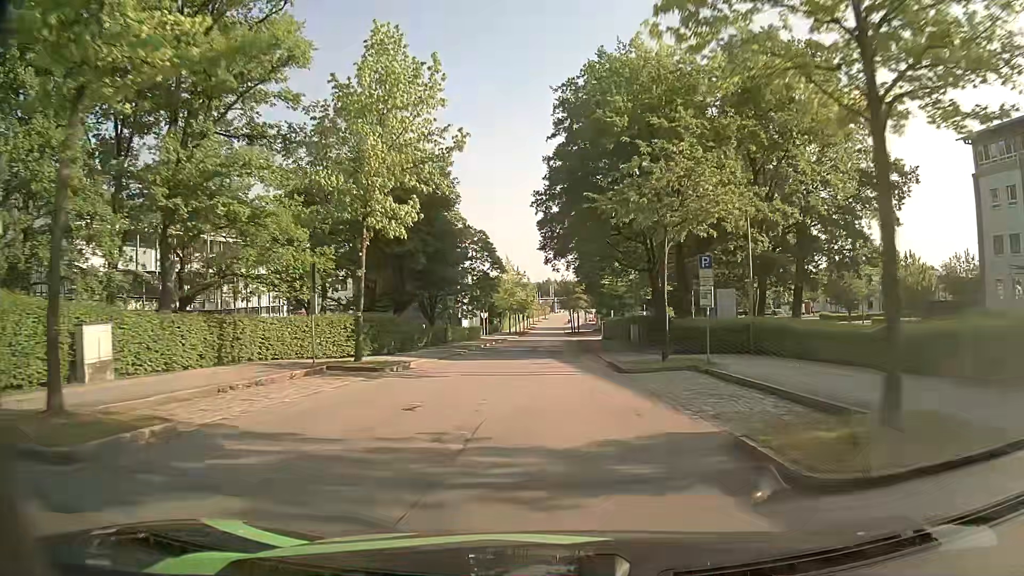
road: residential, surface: asphalt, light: Day
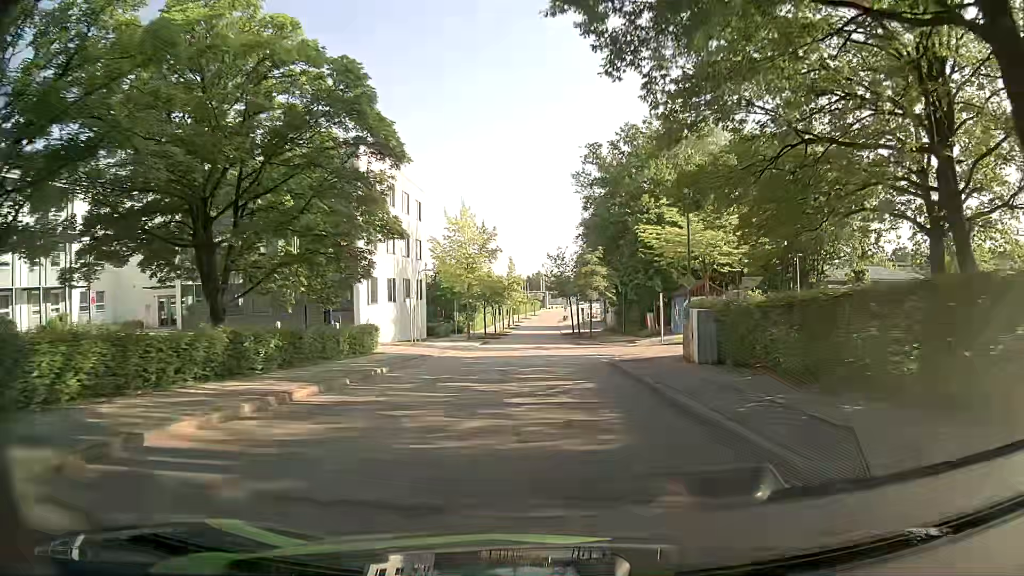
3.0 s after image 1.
(0.0, +39.6) m; +1°
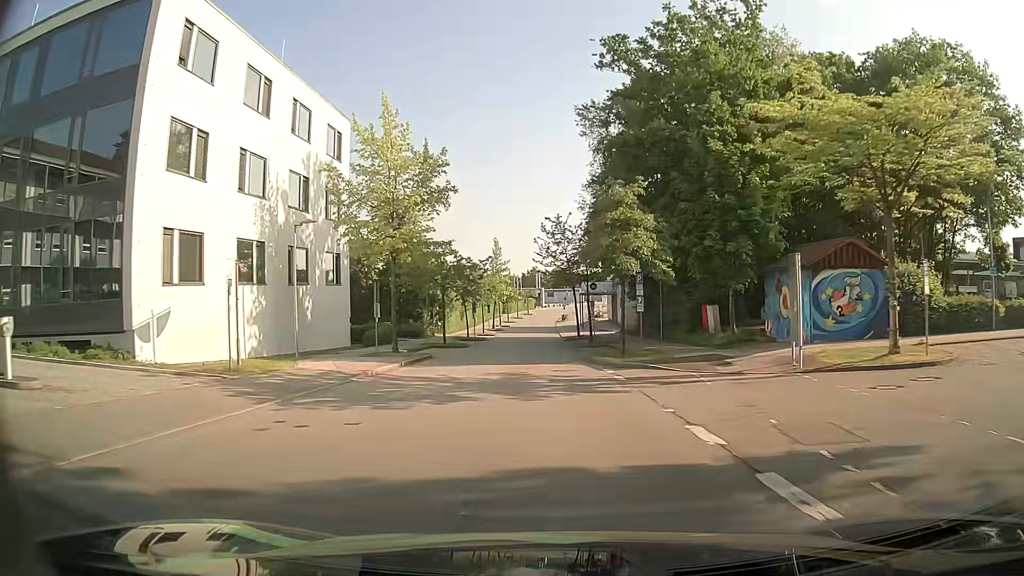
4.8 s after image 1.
(-0.2, +23.6) m; 0°
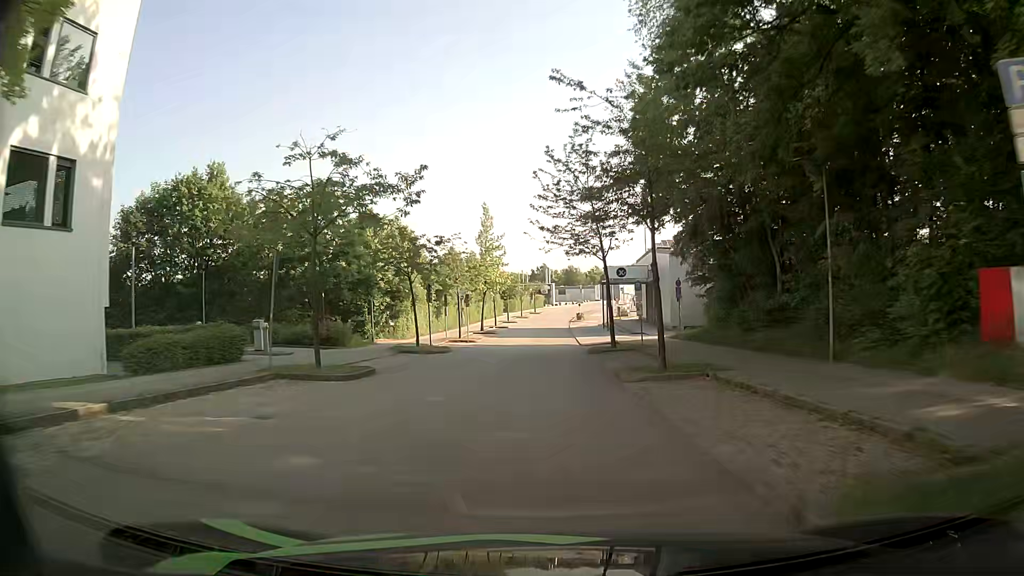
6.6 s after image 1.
(-0.1, +24.5) m; -1°
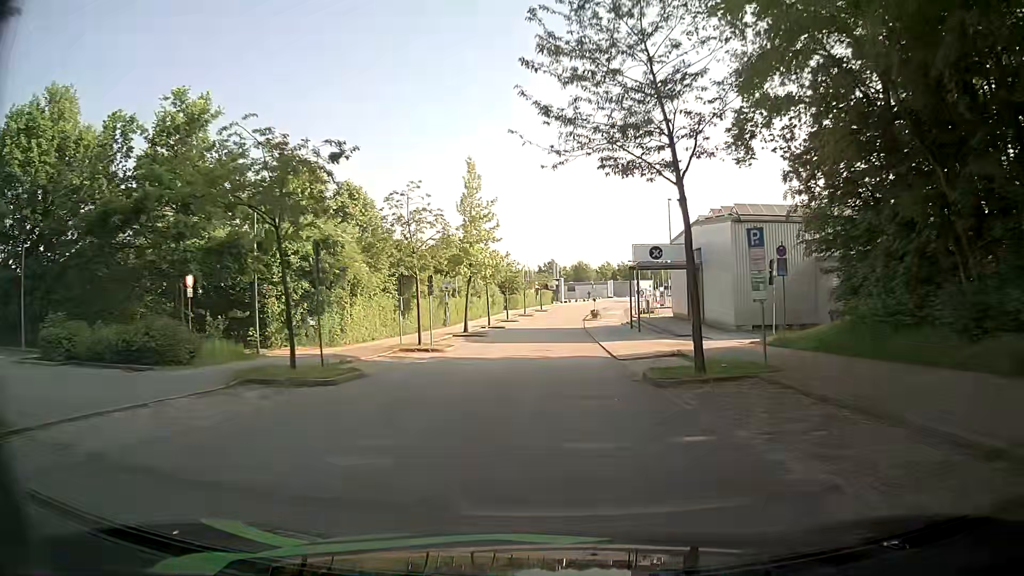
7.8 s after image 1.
(-0.2, +16.8) m; -1°
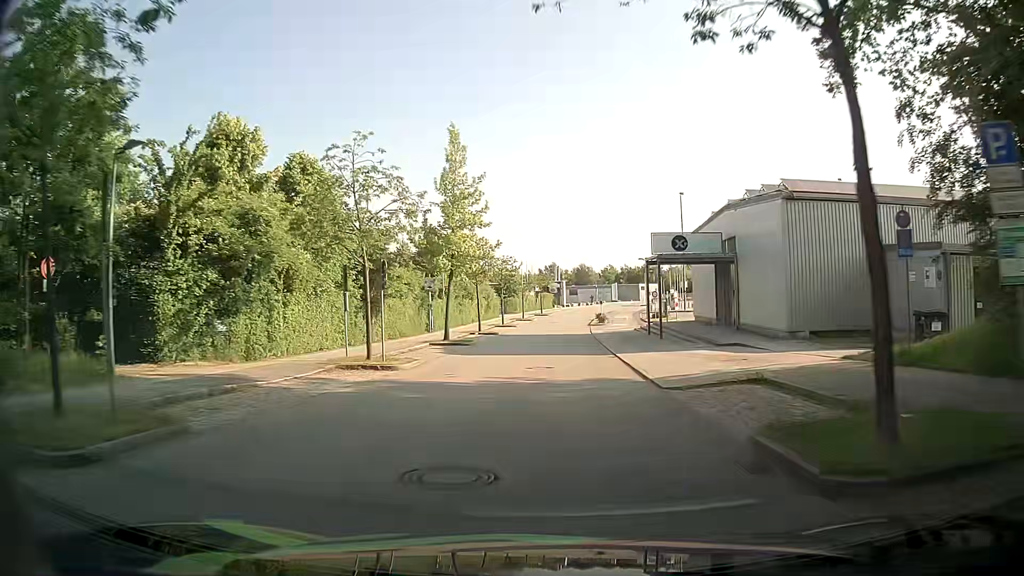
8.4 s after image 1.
(+0.1, +8.5) m; +1°
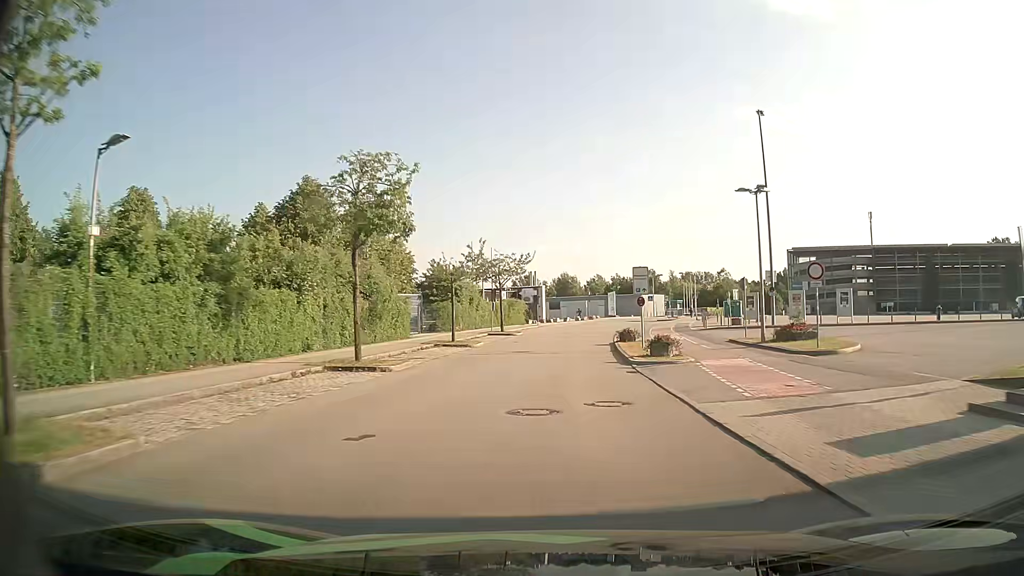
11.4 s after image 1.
(+0.4, +43.1) m; +2°
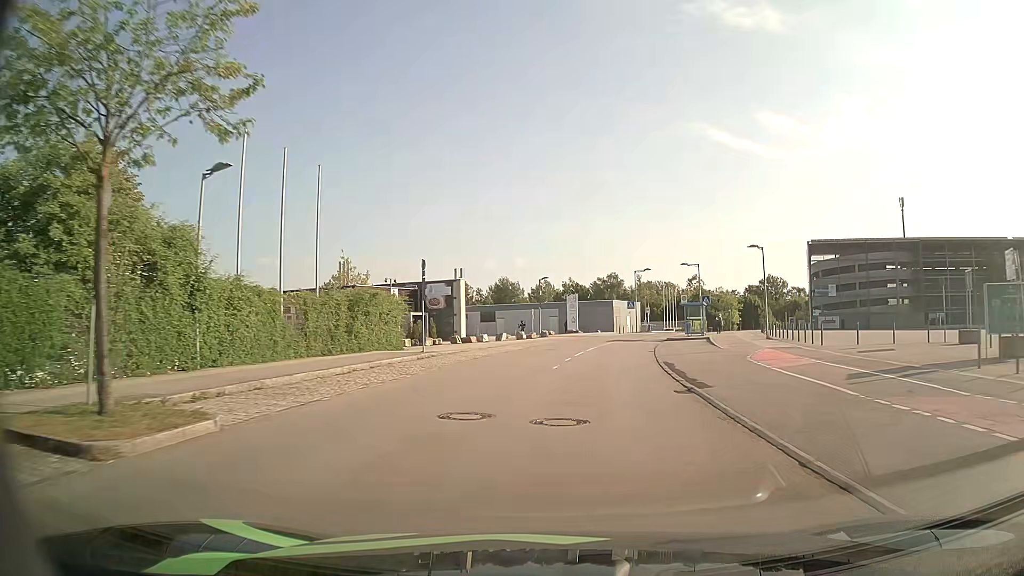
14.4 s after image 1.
(+1.3, +40.0) m; +5°
(0, +10) (+1, +20) (+2, +30) (+4, +40) (+6, +49) (+9, +59) (+13, +68) (+16, +78) (+20, +87) (+25, +96) m
